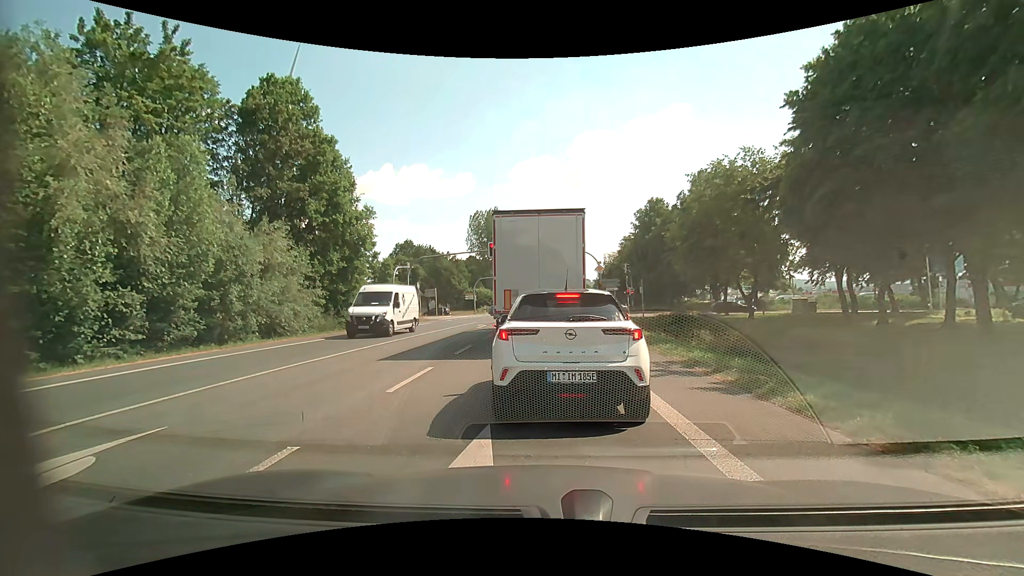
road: primary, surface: asphalt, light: Day
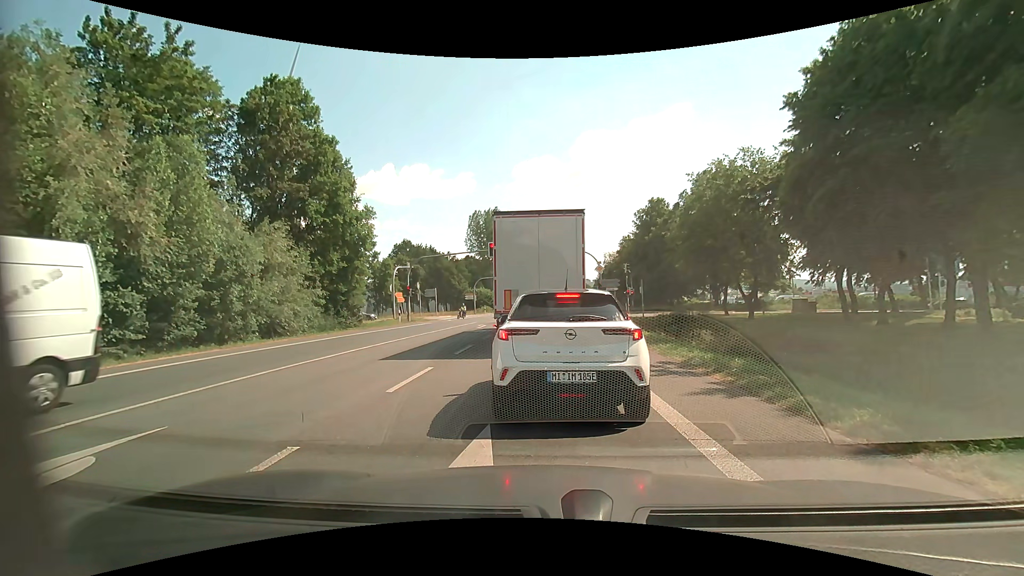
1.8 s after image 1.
(0.0, 0.0) m; 0°
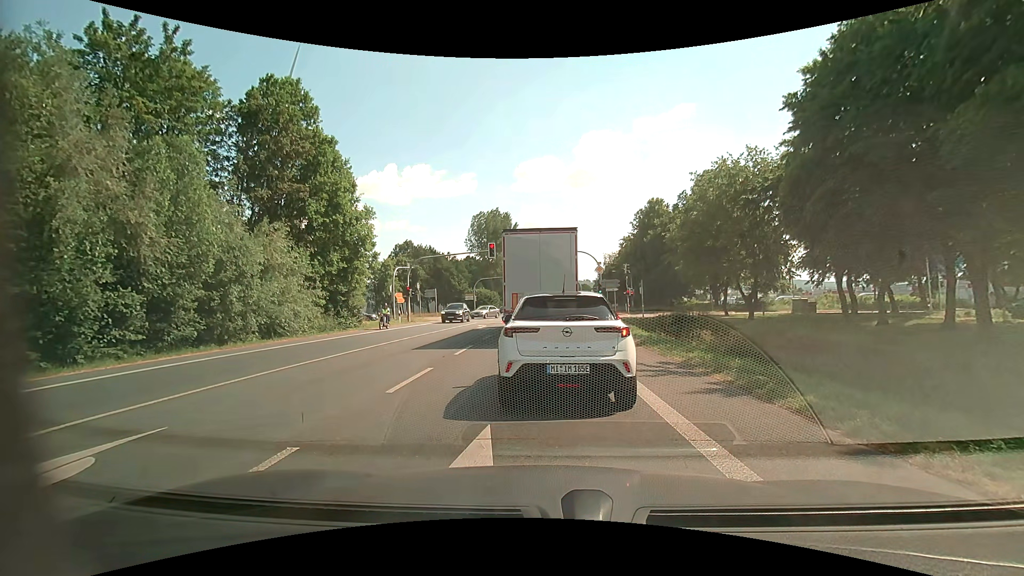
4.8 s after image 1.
(0.0, 0.0) m; 0°
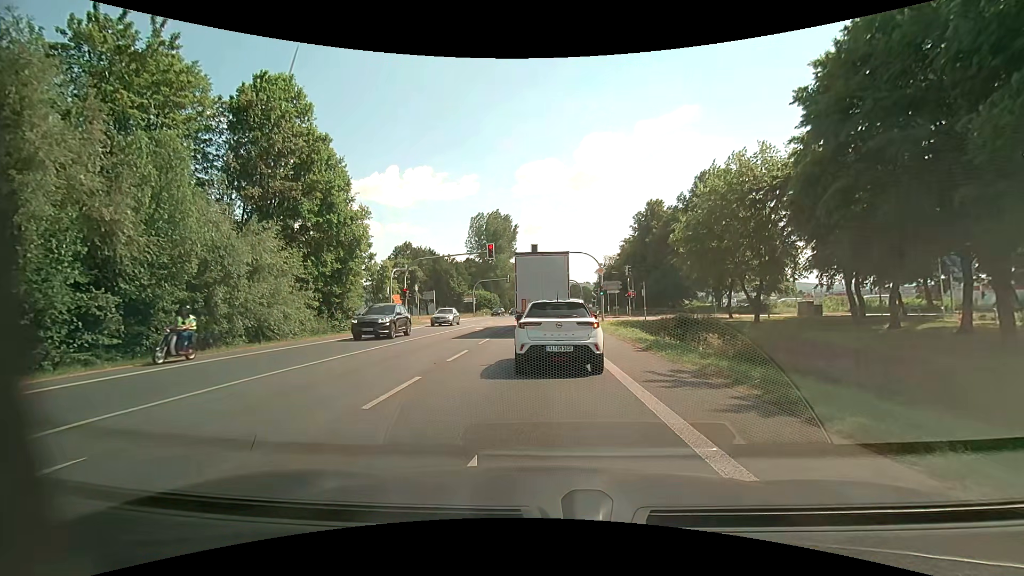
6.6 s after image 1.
(0.0, +1.1) m; -1°
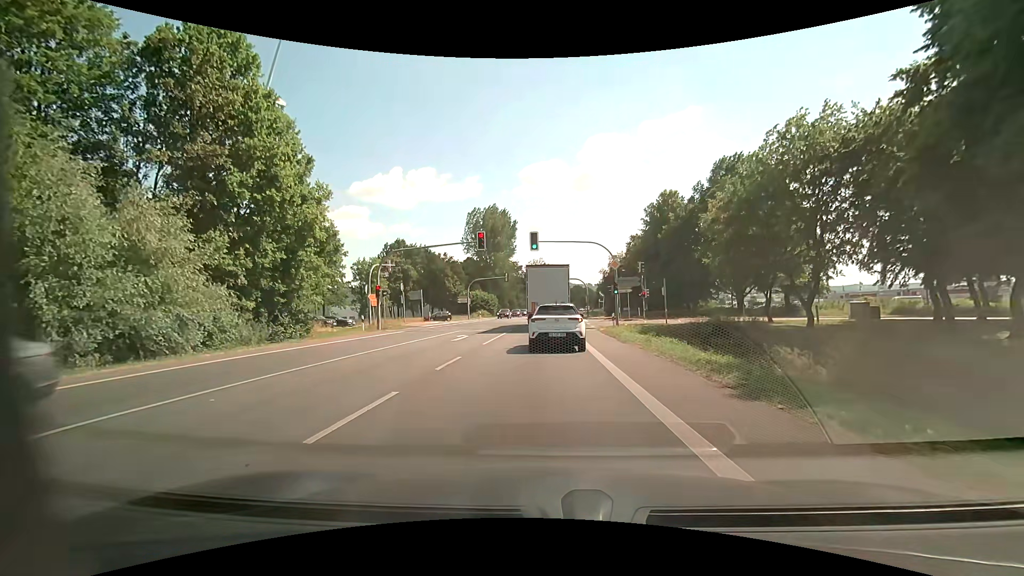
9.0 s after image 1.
(-0.1, +8.1) m; -1°
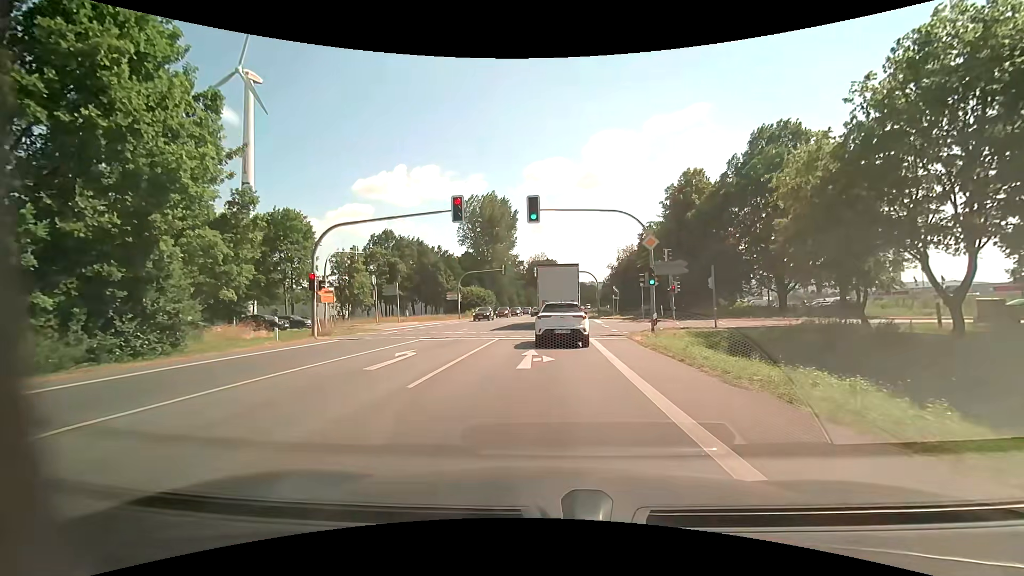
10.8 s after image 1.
(-0.1, +11.1) m; -1°
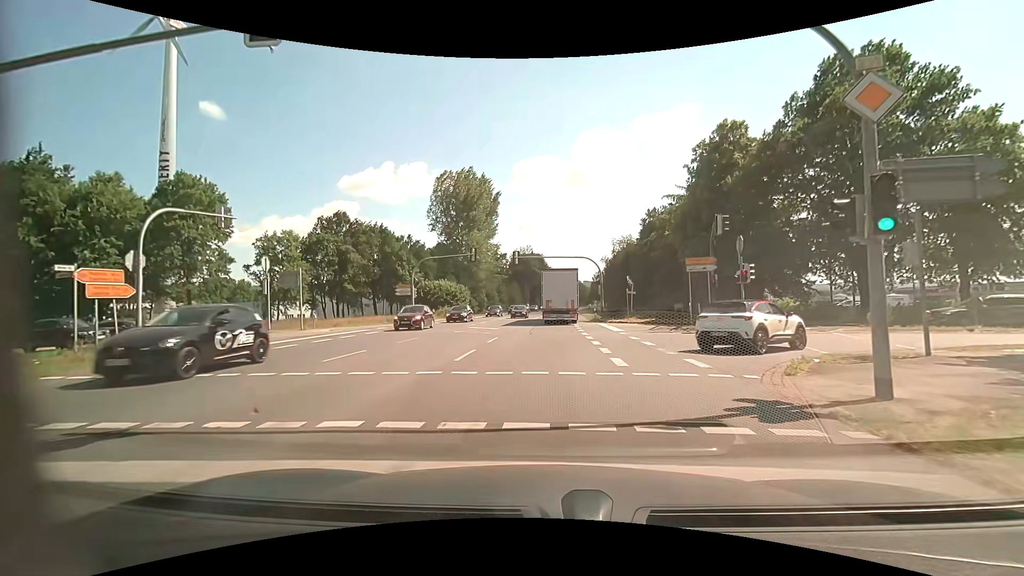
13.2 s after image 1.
(+0.1, +17.2) m; +1°
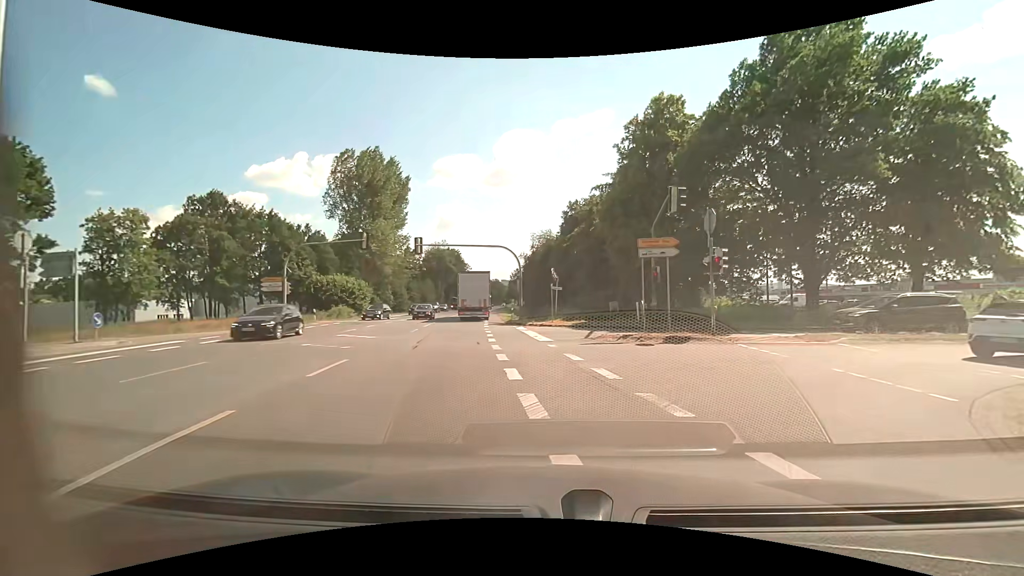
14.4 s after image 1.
(+0.6, +8.3) m; +10°
